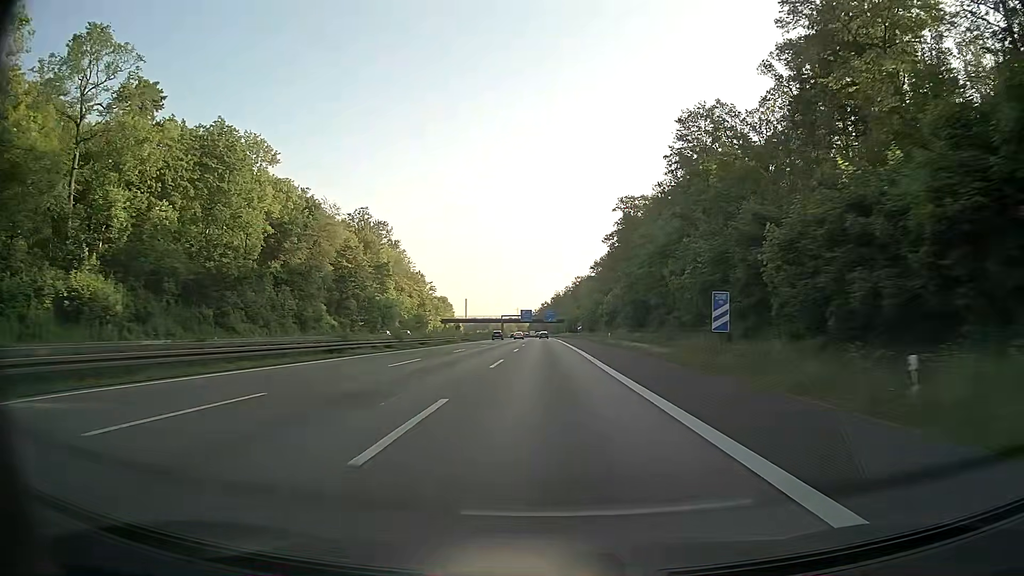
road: motorway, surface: asphalt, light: Day
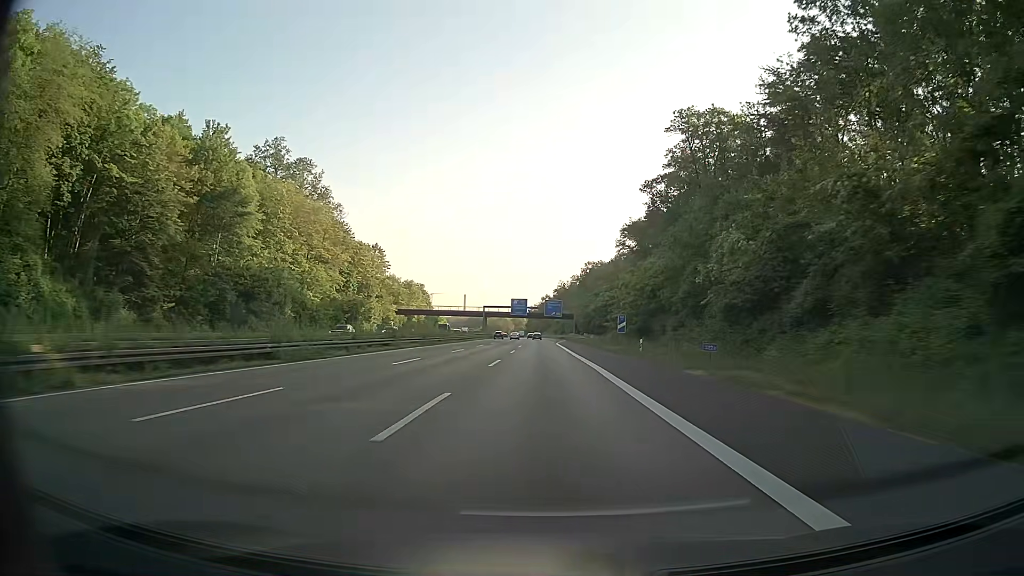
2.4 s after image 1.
(+0.2, +69.2) m; 0°
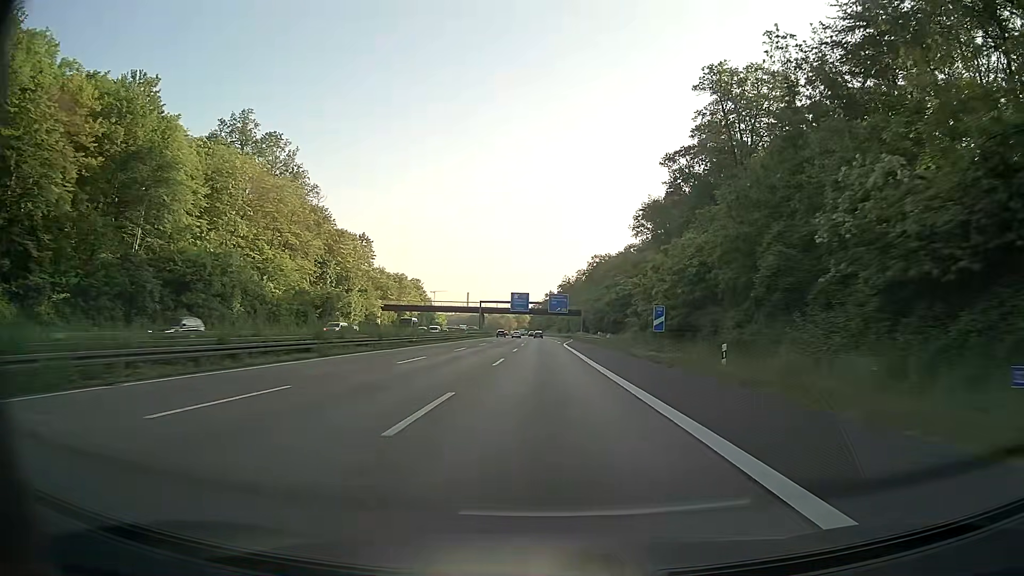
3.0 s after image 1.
(-0.1, +17.3) m; 0°
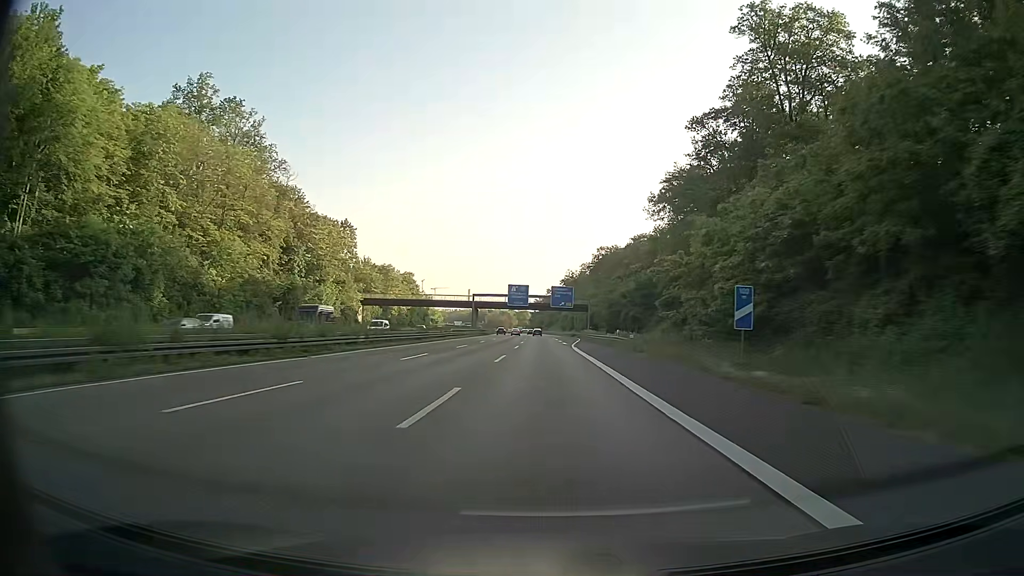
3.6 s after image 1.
(-0.1, +17.3) m; 0°
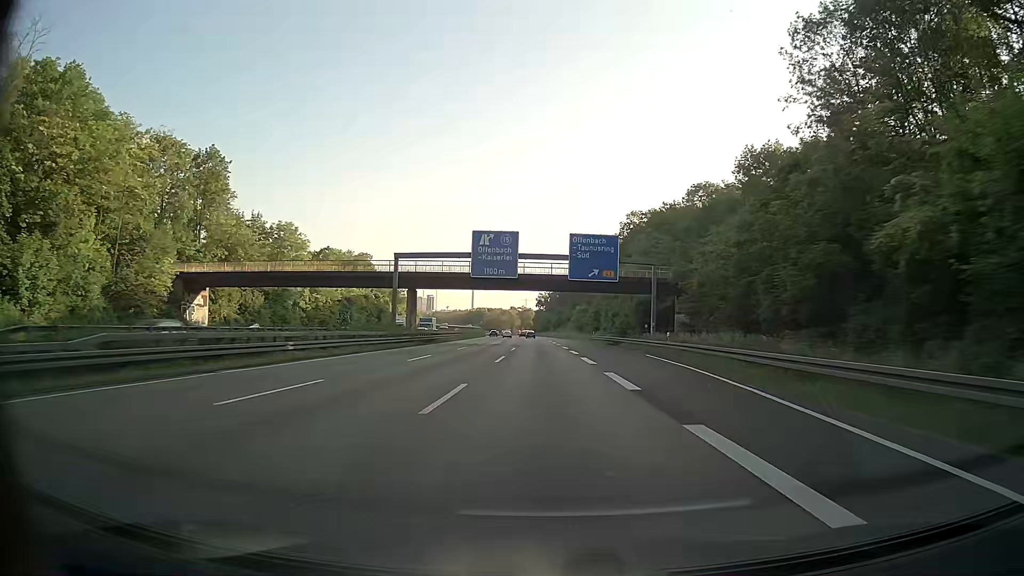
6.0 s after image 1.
(-0.2, +68.7) m; -1°
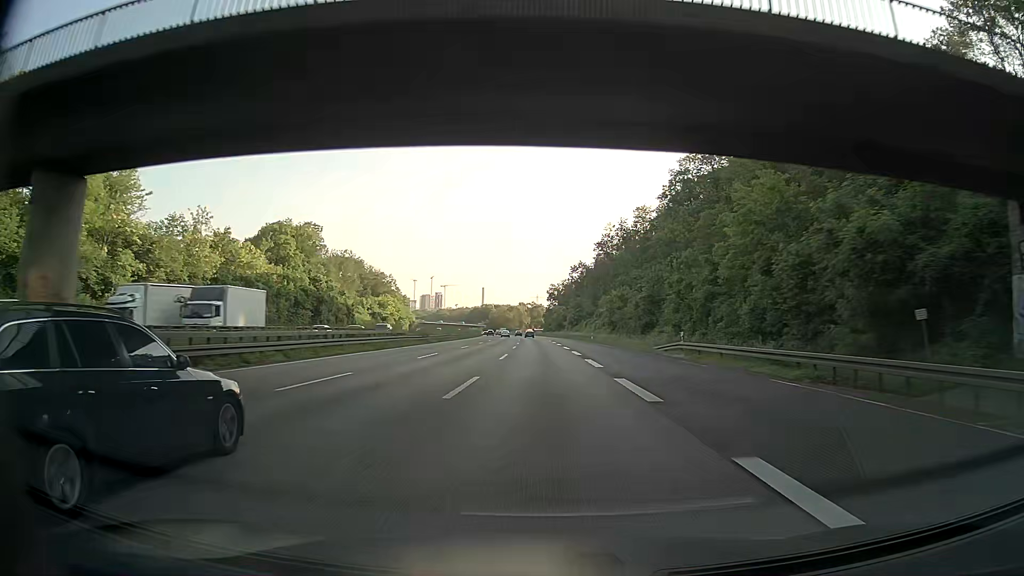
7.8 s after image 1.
(-0.2, +50.7) m; -1°
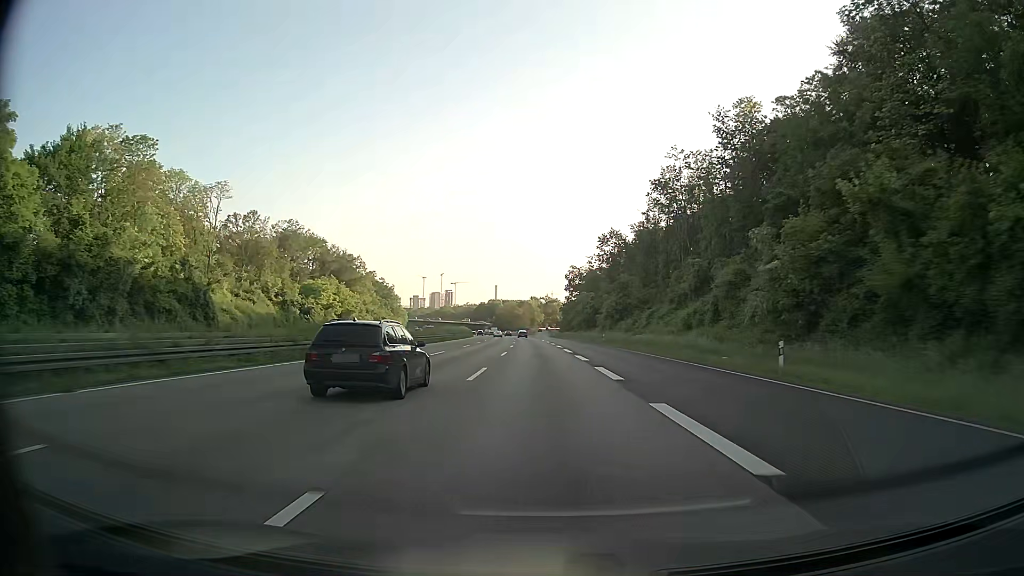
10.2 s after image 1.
(-0.6, +66.8) m; -1°
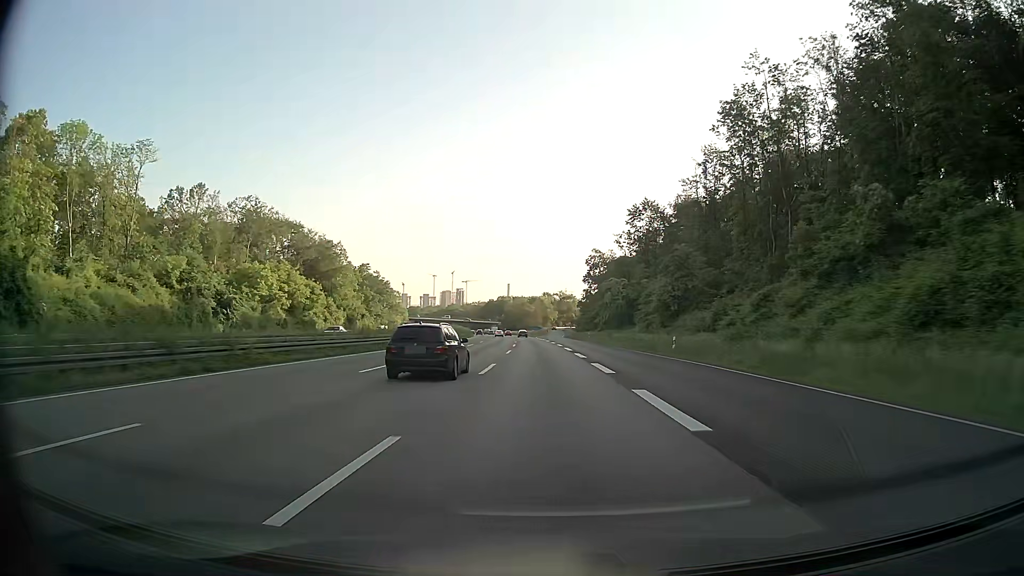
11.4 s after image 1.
(-0.3, +33.0) m; -1°
(0, +10) (0, +20) (0, +30) (0, +40) (-1, +50) (-1, +60) (-1, +70) (-2, +80) (-2, +90) (-3, +100) m
